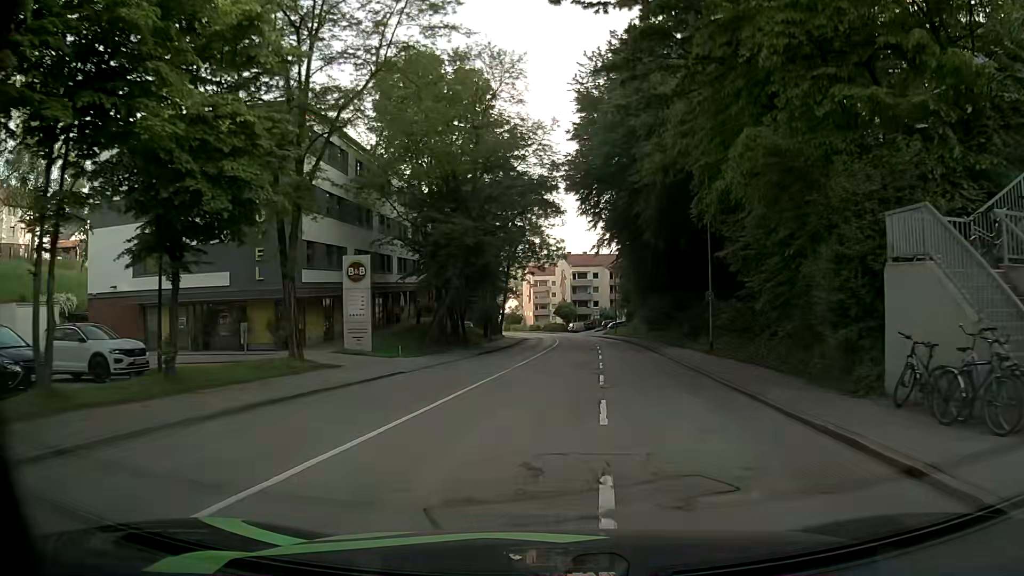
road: tertiary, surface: asphalt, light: Day
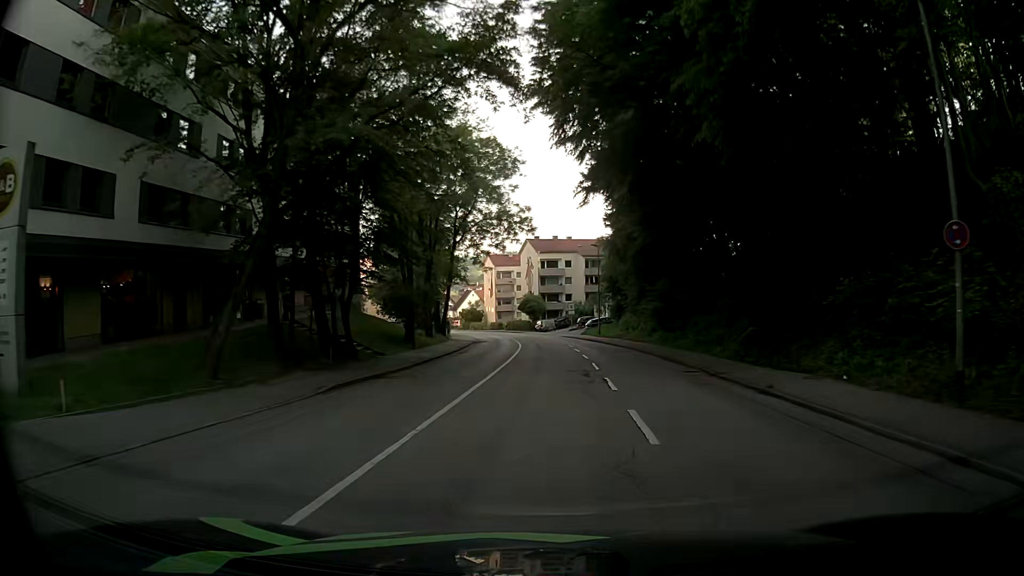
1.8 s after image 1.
(+0.3, +20.4) m; +1°
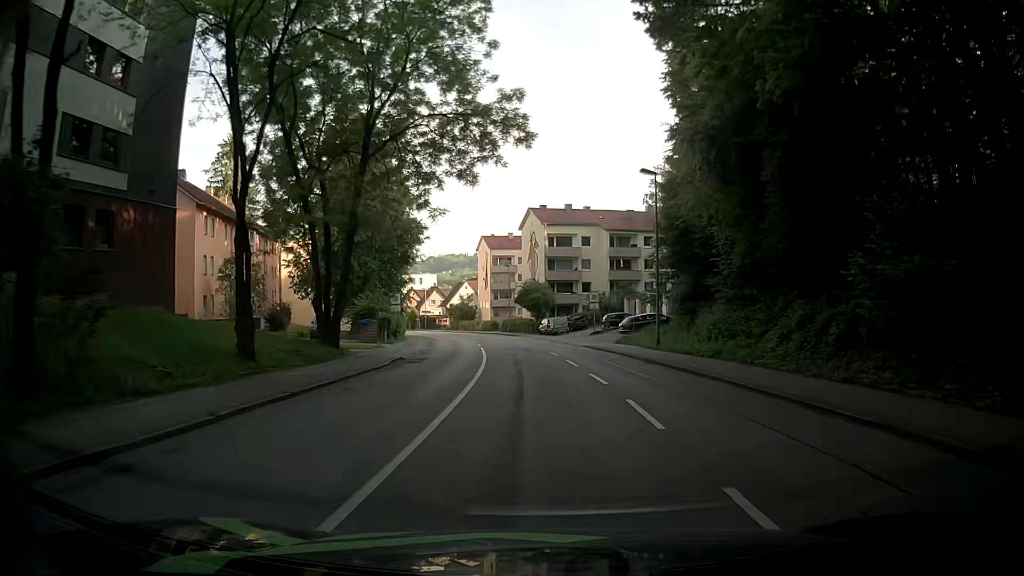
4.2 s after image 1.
(+0.9, +29.6) m; +1°
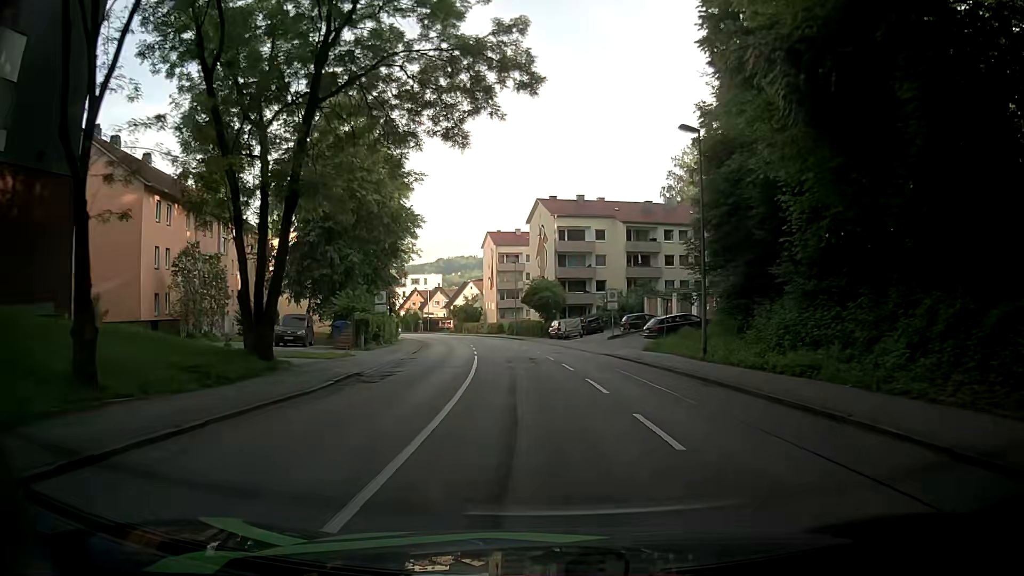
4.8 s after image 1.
(0.0, +7.5) m; 0°
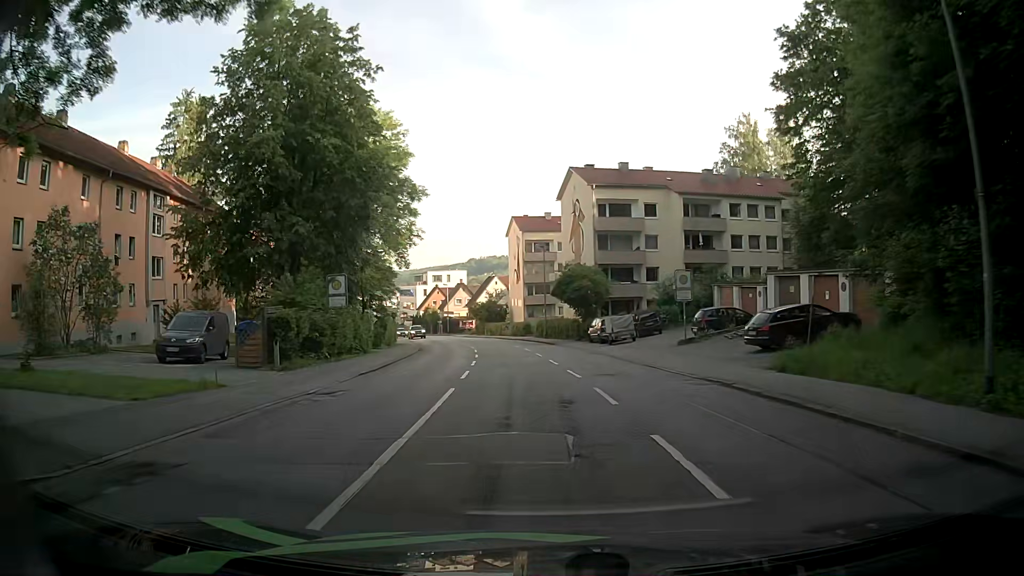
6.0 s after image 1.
(-0.4, +14.9) m; -3°
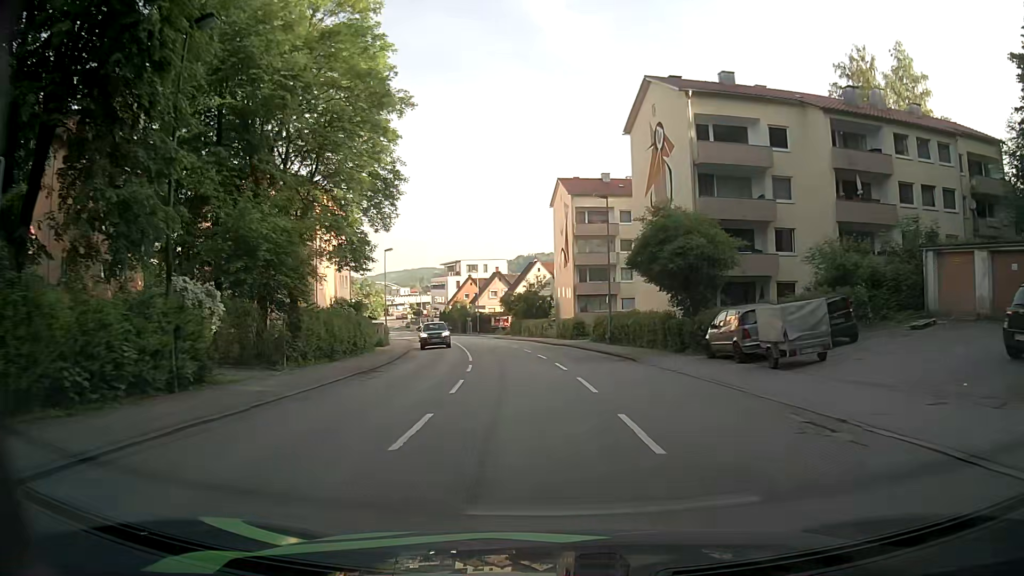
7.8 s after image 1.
(-1.0, +22.3) m; -5°
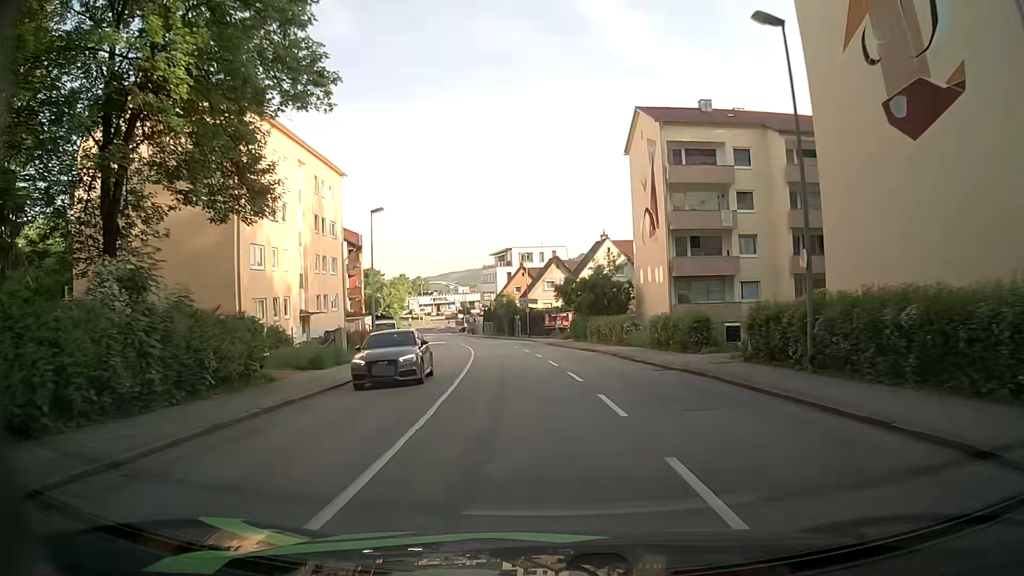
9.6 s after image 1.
(-0.9, +22.2) m; -6°
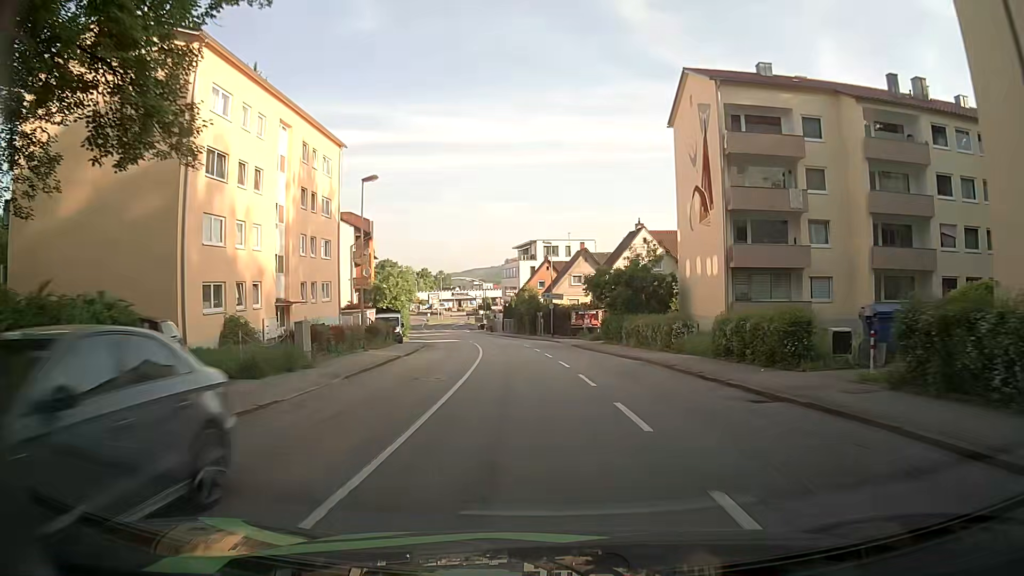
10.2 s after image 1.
(-0.1, +7.4) m; -2°
(0, +10) (-1, +20) (-2, +30) (-3, +40) (-4, +50) (-6, +60) (-8, +69) (-11, +79) (-13, +89) (-16, +98) m
